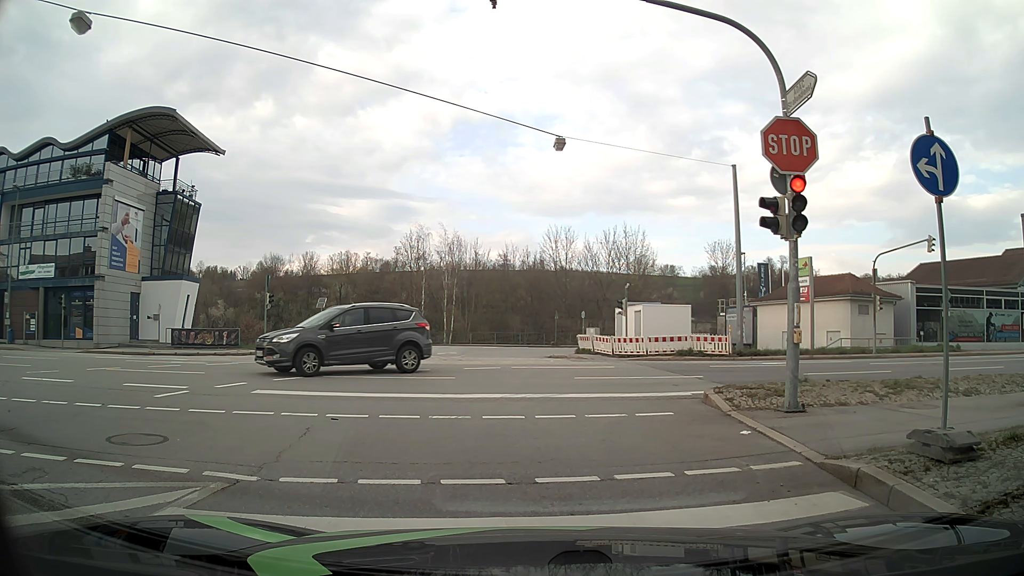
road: tertiary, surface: asphalt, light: Day
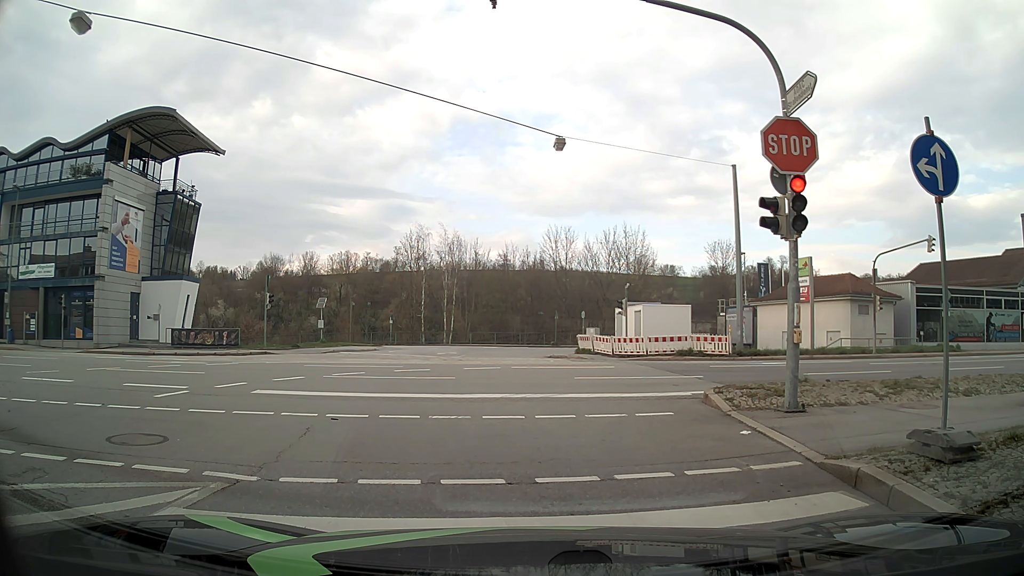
(0.0, 0.0) m; 0°
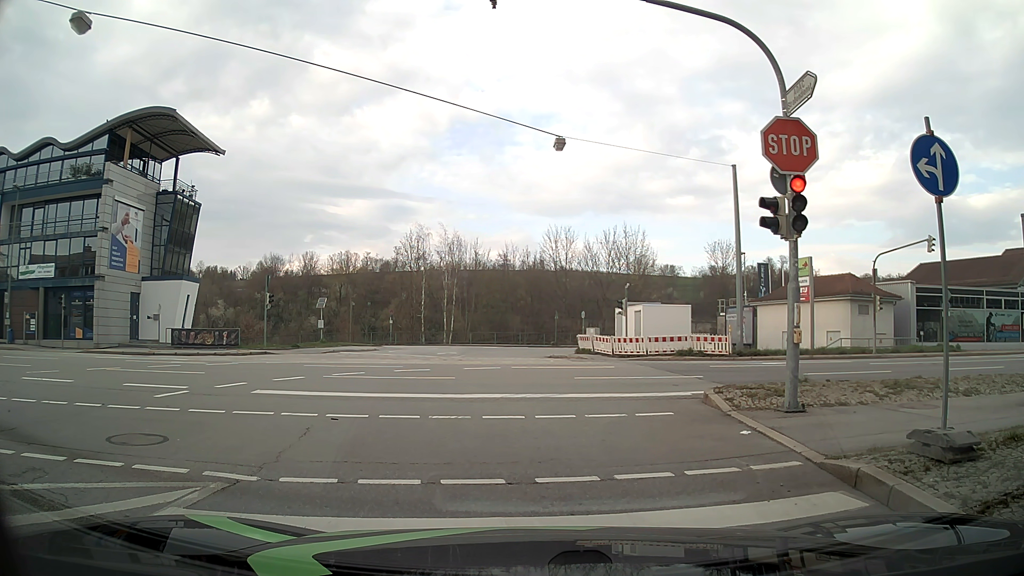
(0.0, 0.0) m; 0°
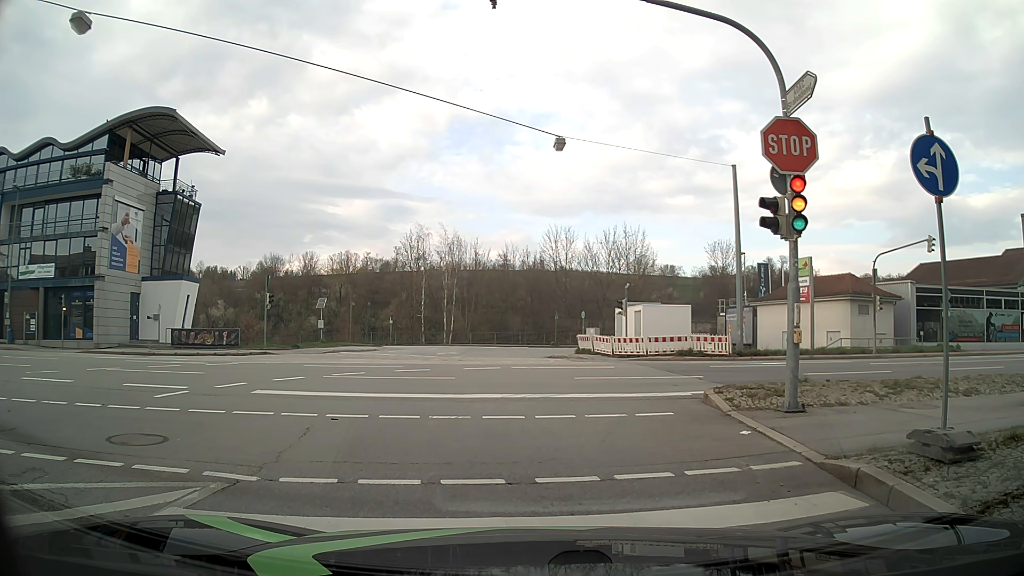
(0.0, 0.0) m; 0°
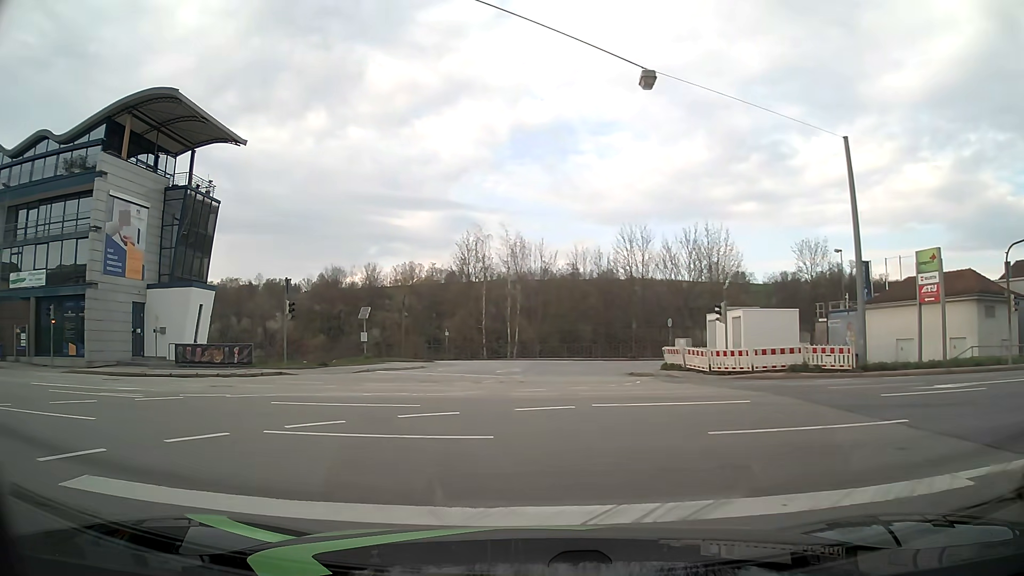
(-0.2, +7.5) m; -5°
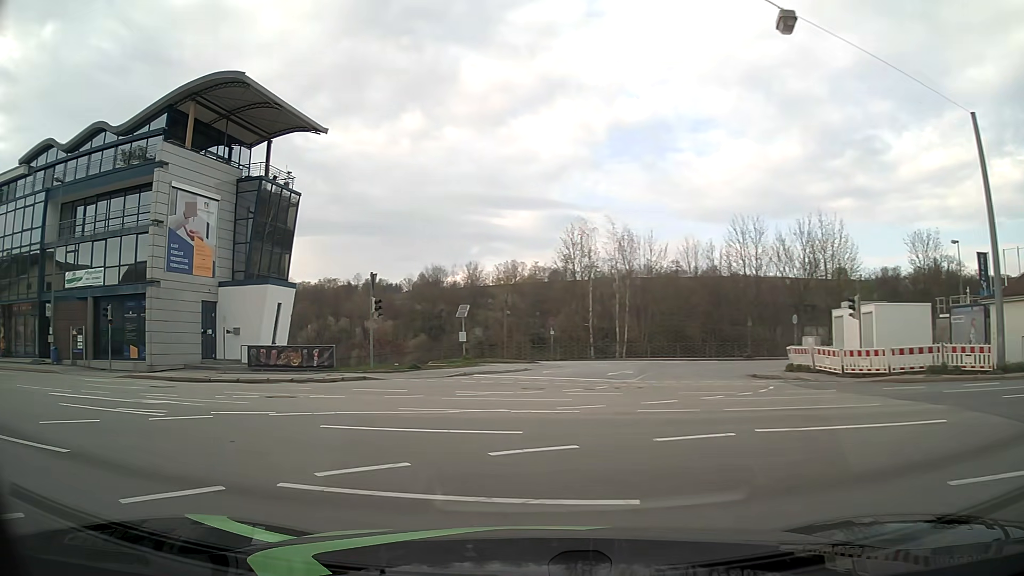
(-0.2, +3.4) m; -8°
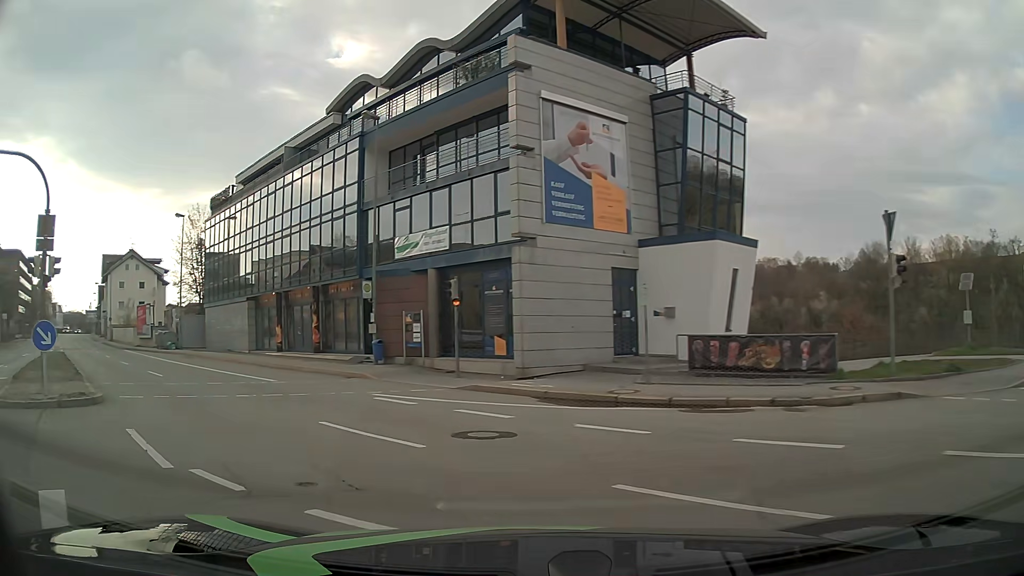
(-4.1, +11.5) m; -37°
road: primary
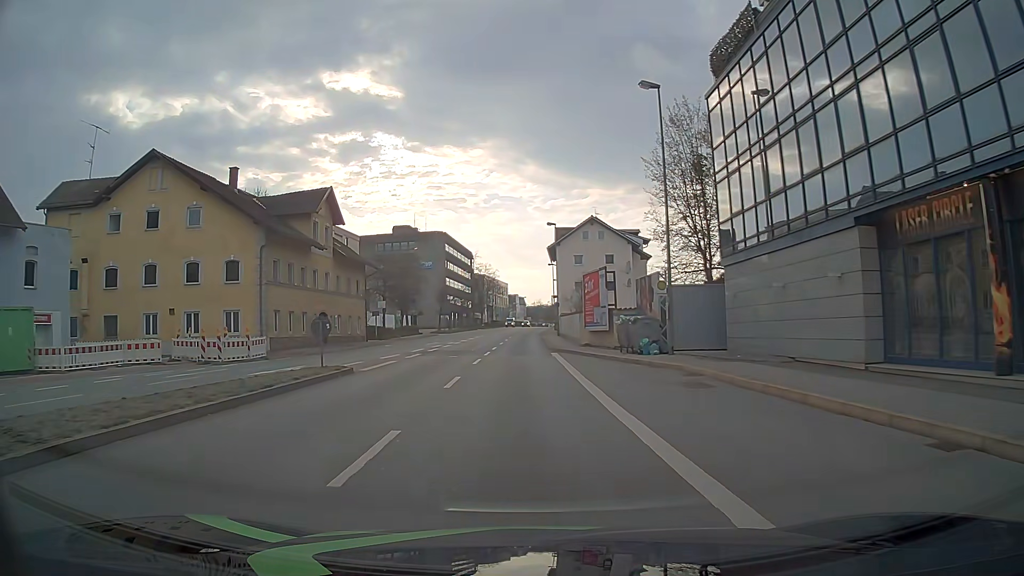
(-13.4, +24.1) m; -45°
(0, +10) (0, +20) (0, +30) (0, +40) (0, +50) (+1, +60) (+1, +70) (+1, +80) (+2, +90) (+2, +100) m
